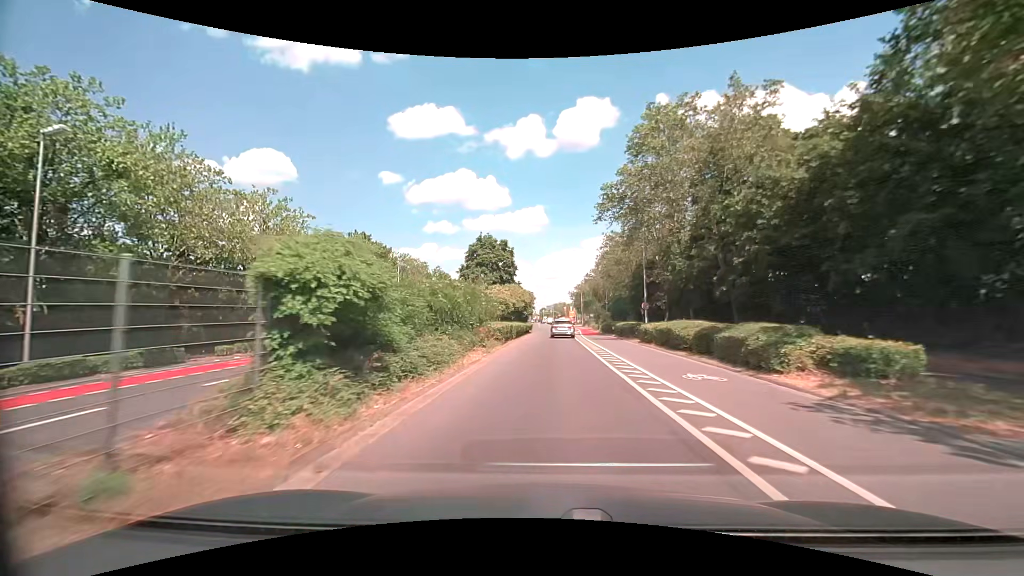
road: secondary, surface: asphalt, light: Day
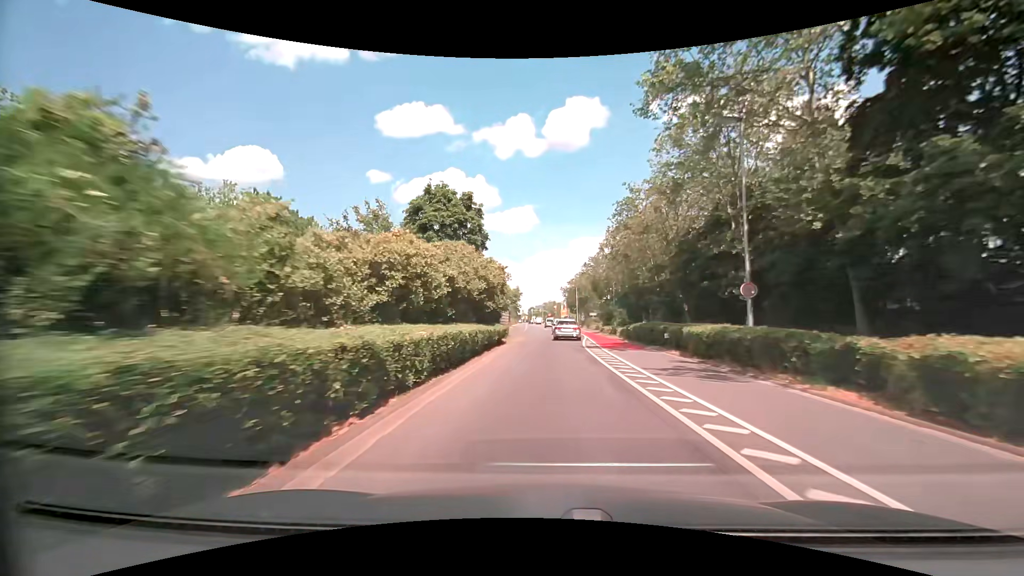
(+0.2, +24.4) m; +1°
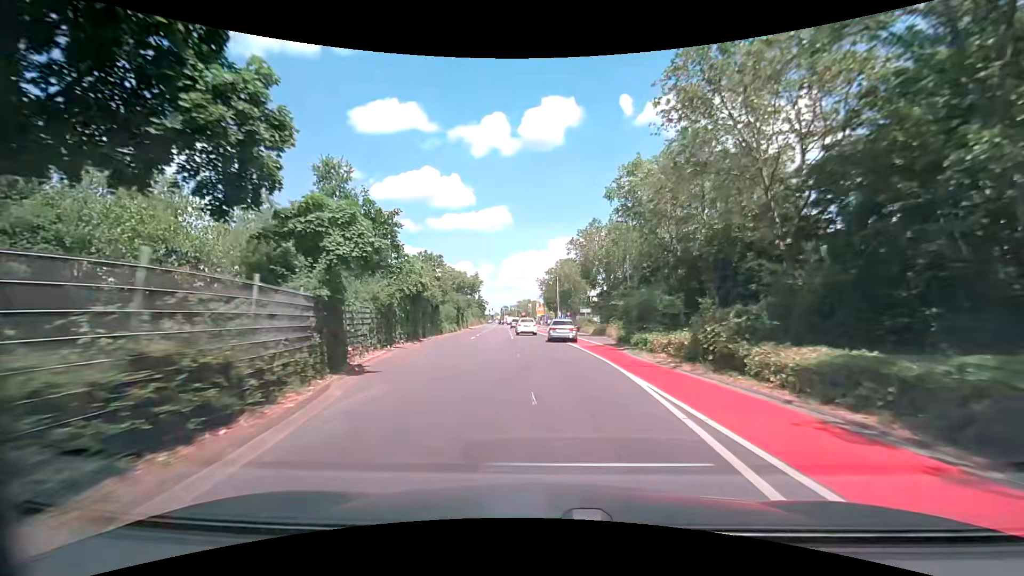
(+0.9, +31.9) m; +3°
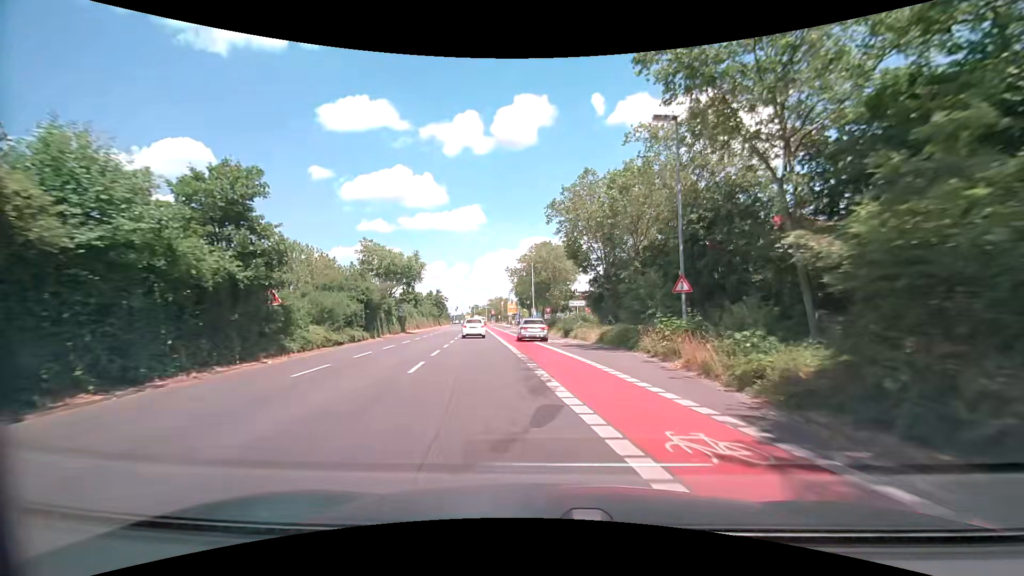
(+0.5, +23.5) m; +3°
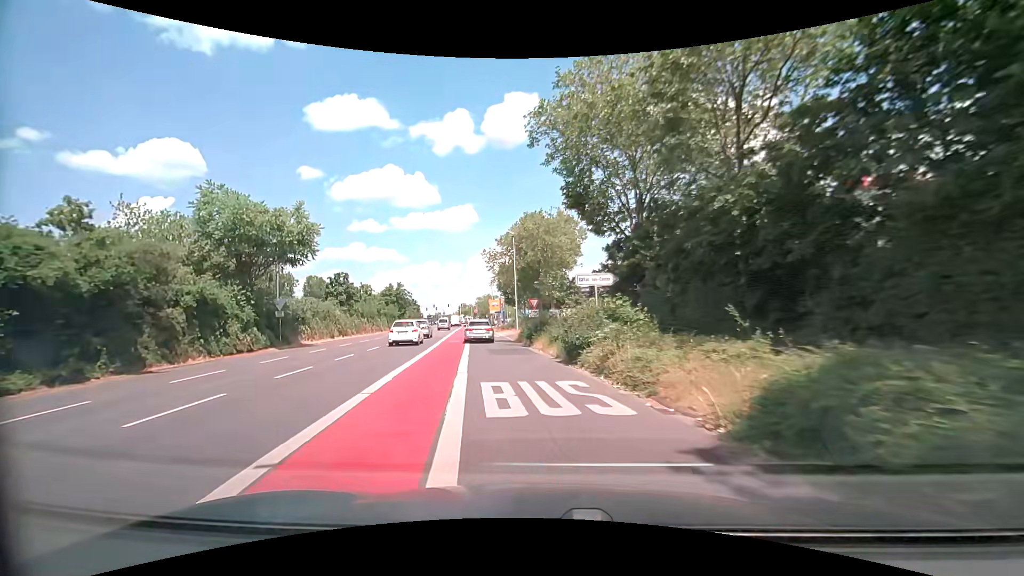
(+0.7, +23.1) m; +1°
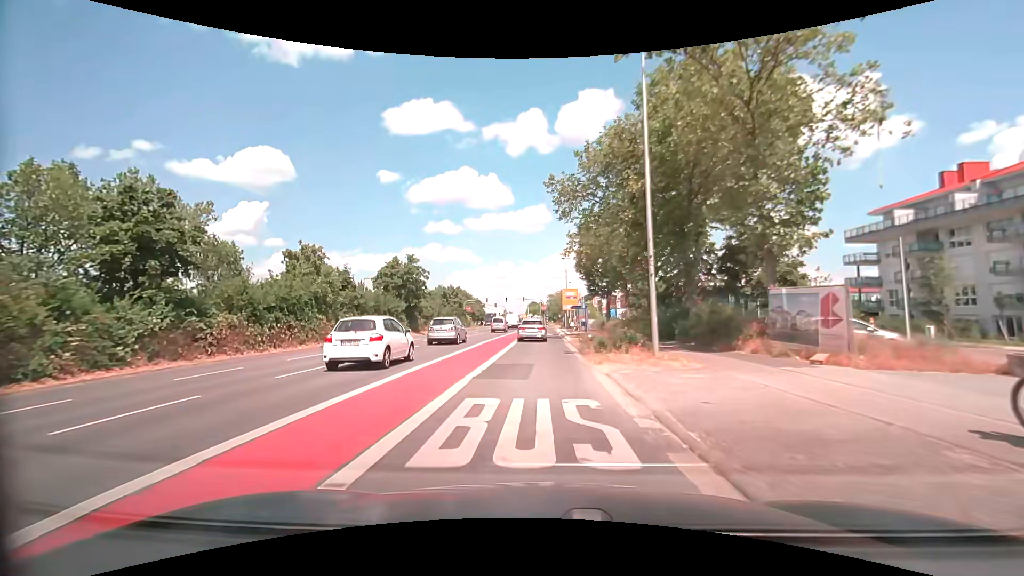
(-3.4, +37.5) m; -8°
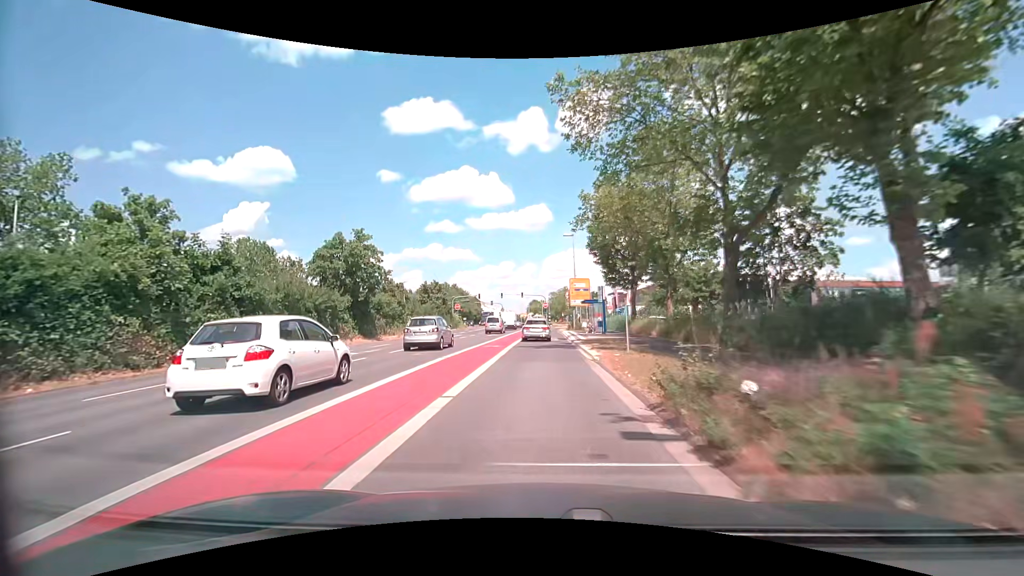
(0.0, +14.7) m; 0°
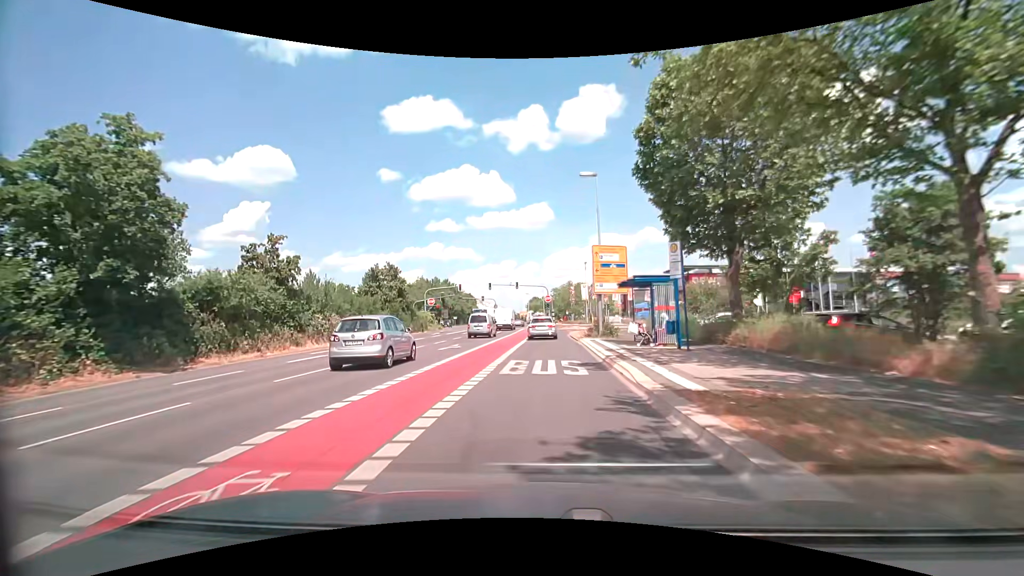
(0.0, +21.7) m; -1°
(0, +10) (0, +20) (0, +30) (+1, +40) (+2, +50) (+5, +59) (+12, +67) (+20, +72) (+30, +75) (+40, +75) m
